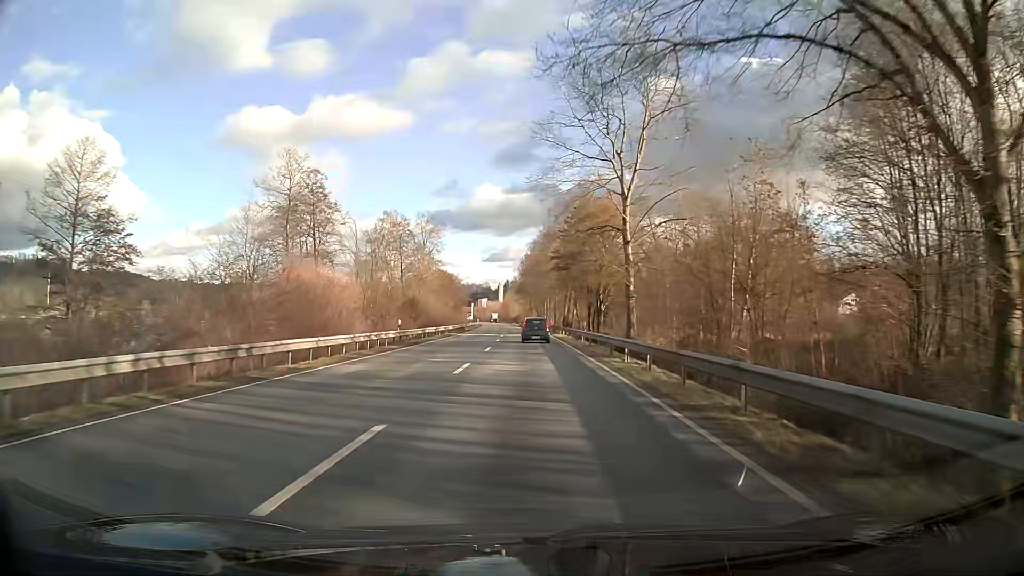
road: primary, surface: asphalt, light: Day
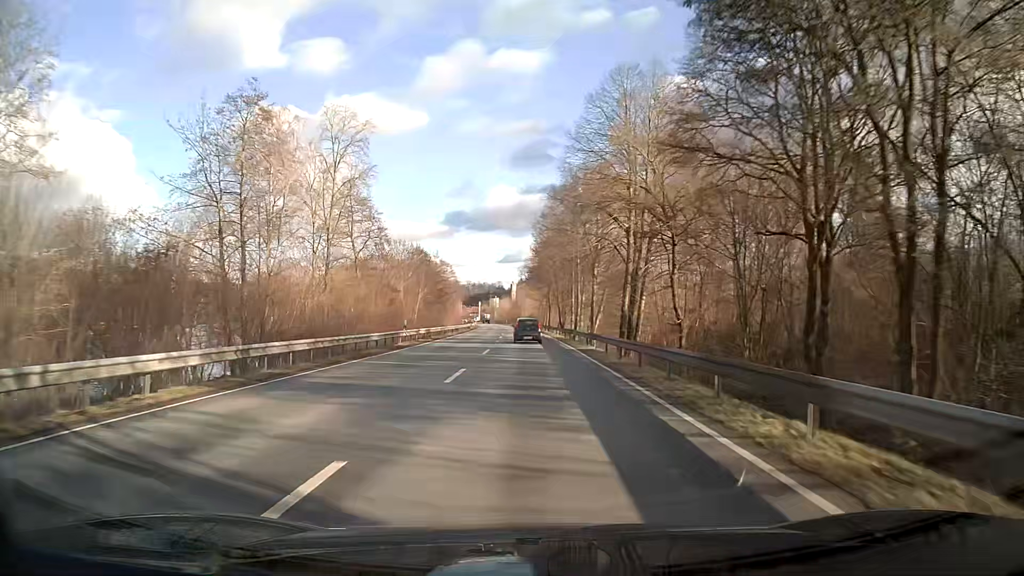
(-0.8, +50.5) m; -2°
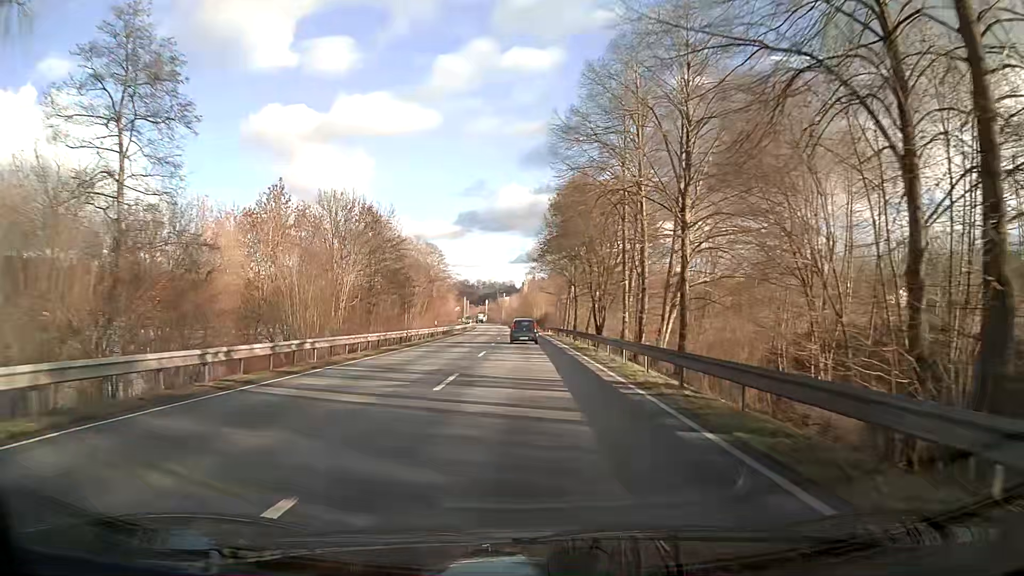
(-0.2, +37.6) m; -1°
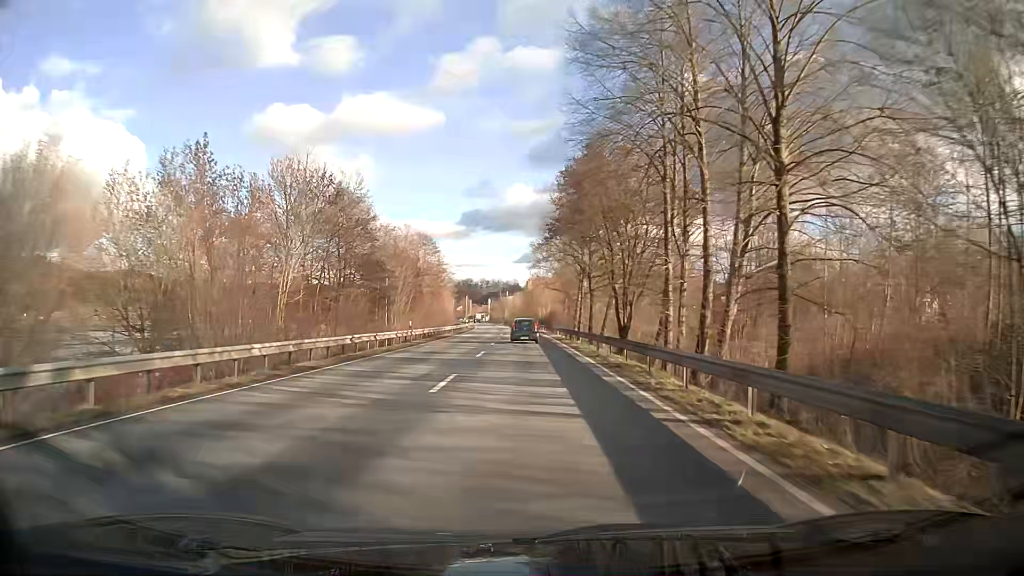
(0.0, +12.5) m; 0°
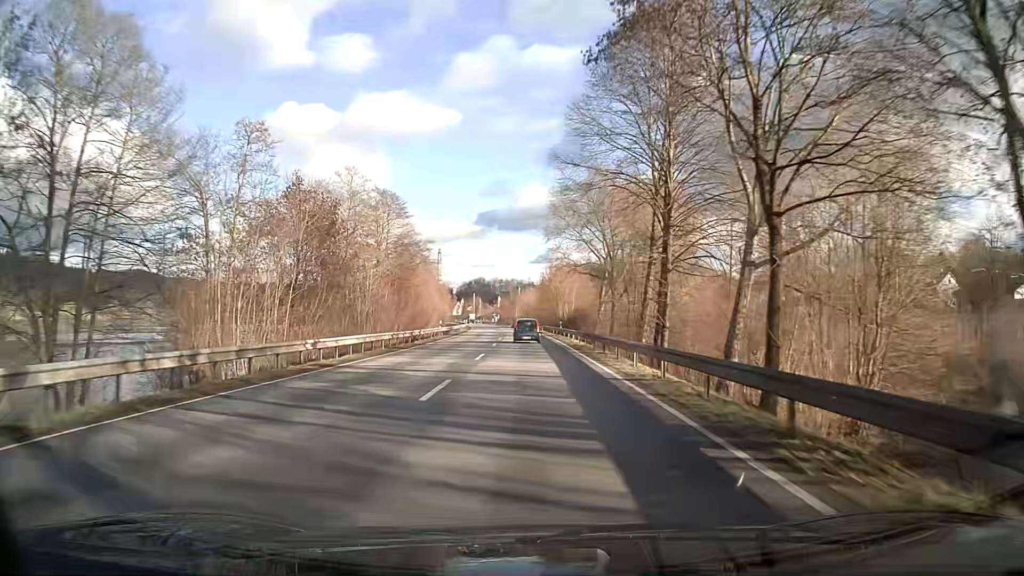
(-0.5, +37.7) m; -1°
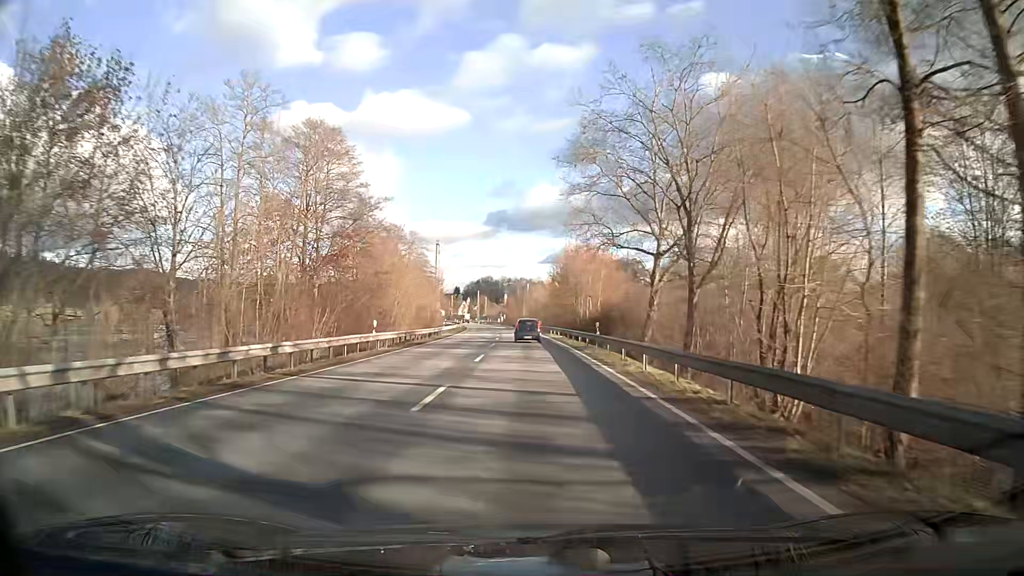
(-0.2, +25.4) m; -1°
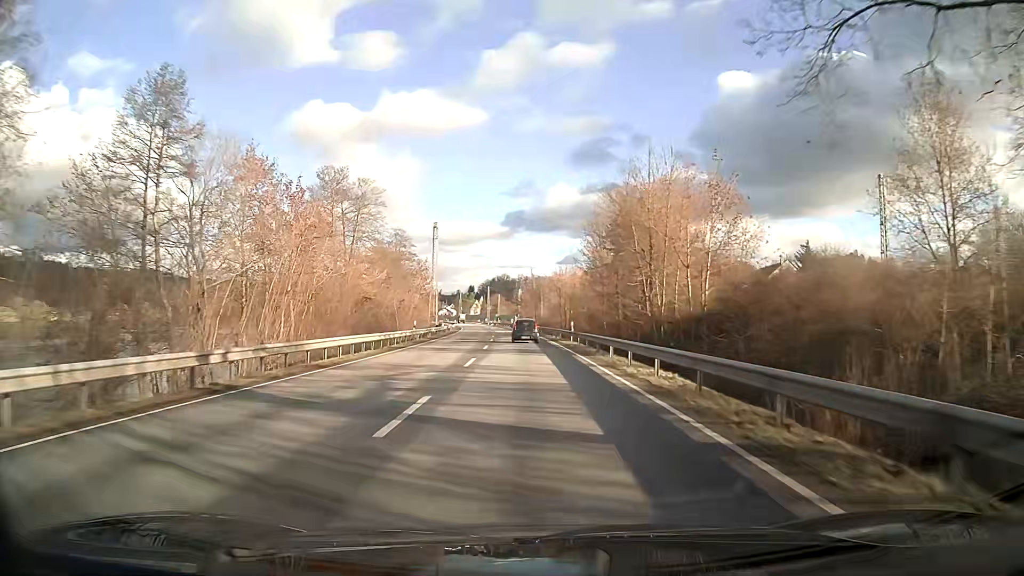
(-0.4, +38.5) m; -1°
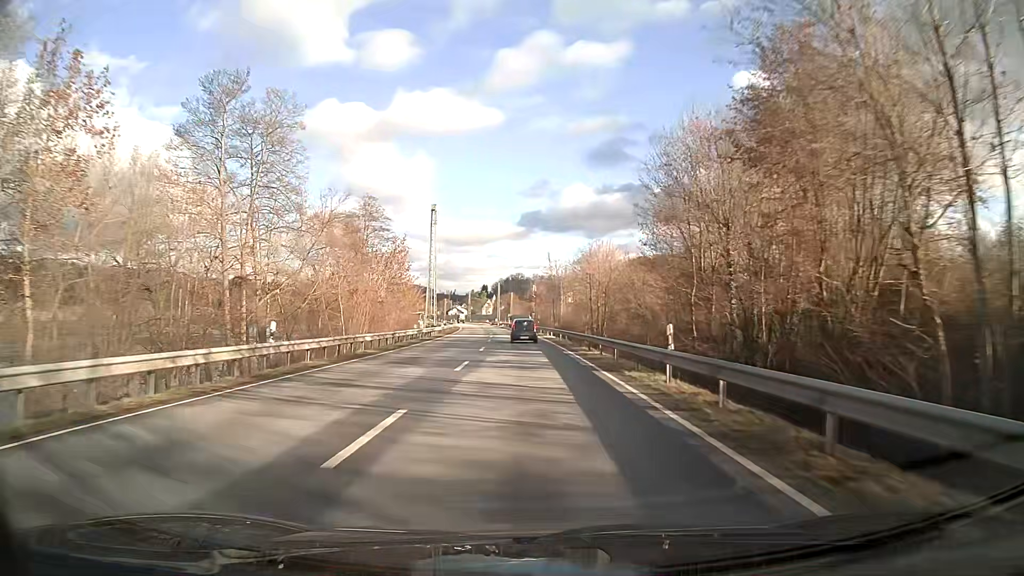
(-0.3, +25.9) m; -1°
